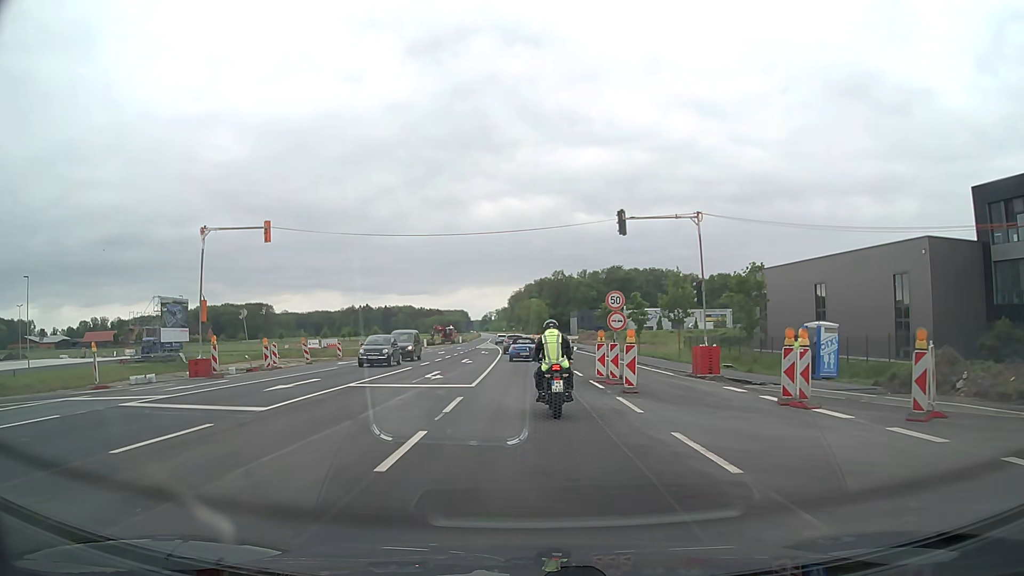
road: primary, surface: asphalt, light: Day
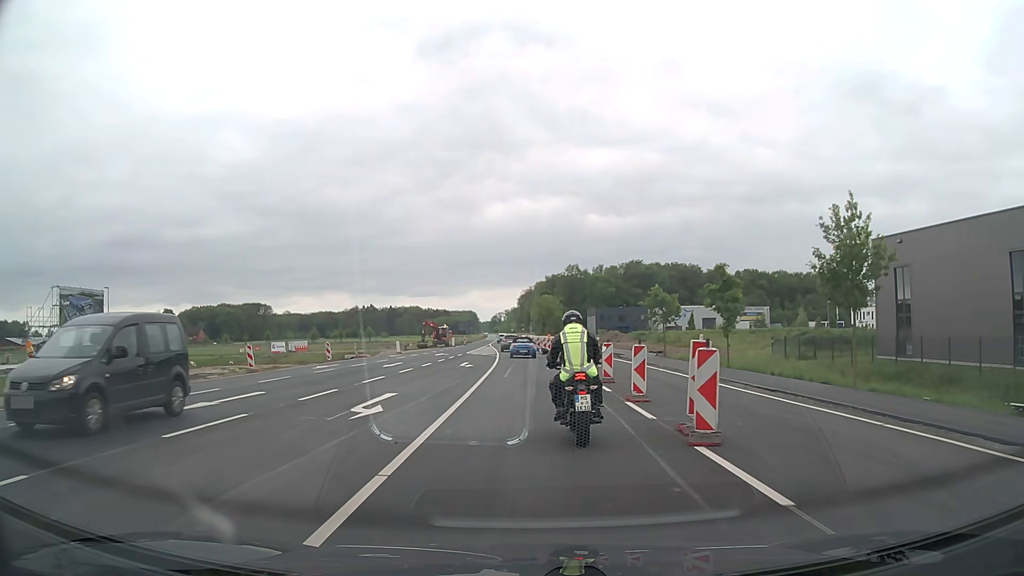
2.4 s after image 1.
(-0.2, +25.5) m; -1°
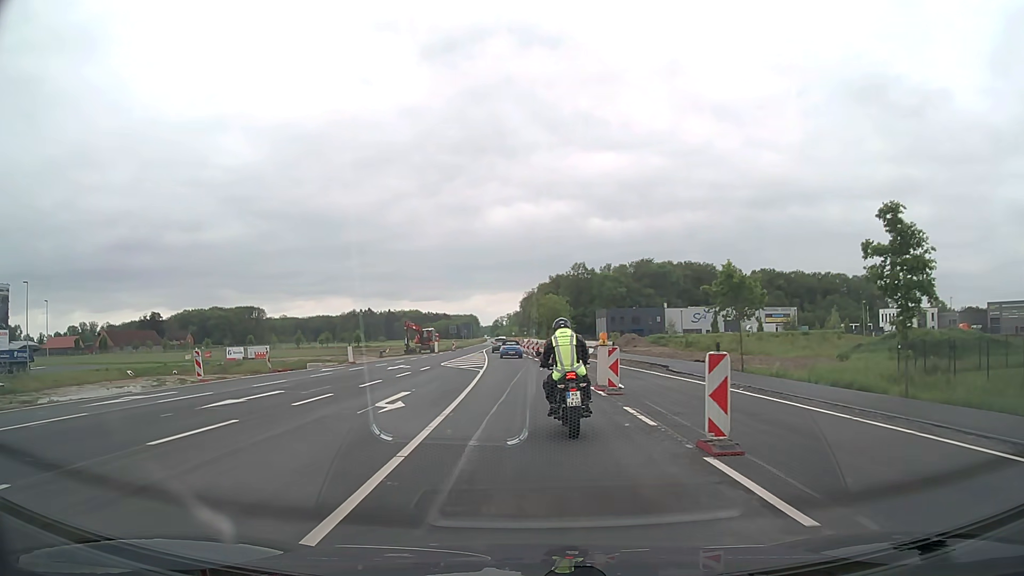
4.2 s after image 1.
(-0.1, +18.7) m; 0°
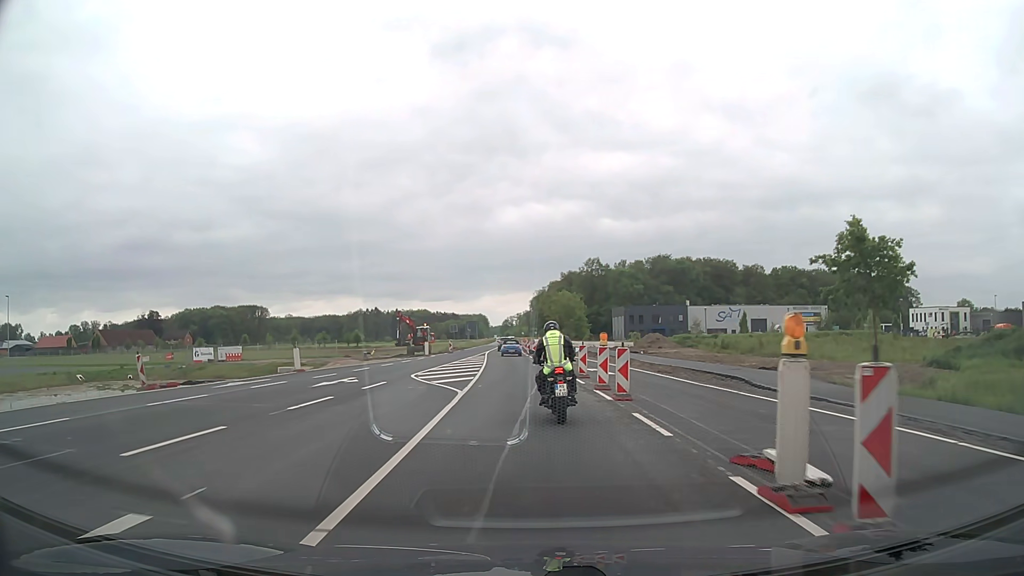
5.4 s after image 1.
(-0.2, +13.2) m; -1°
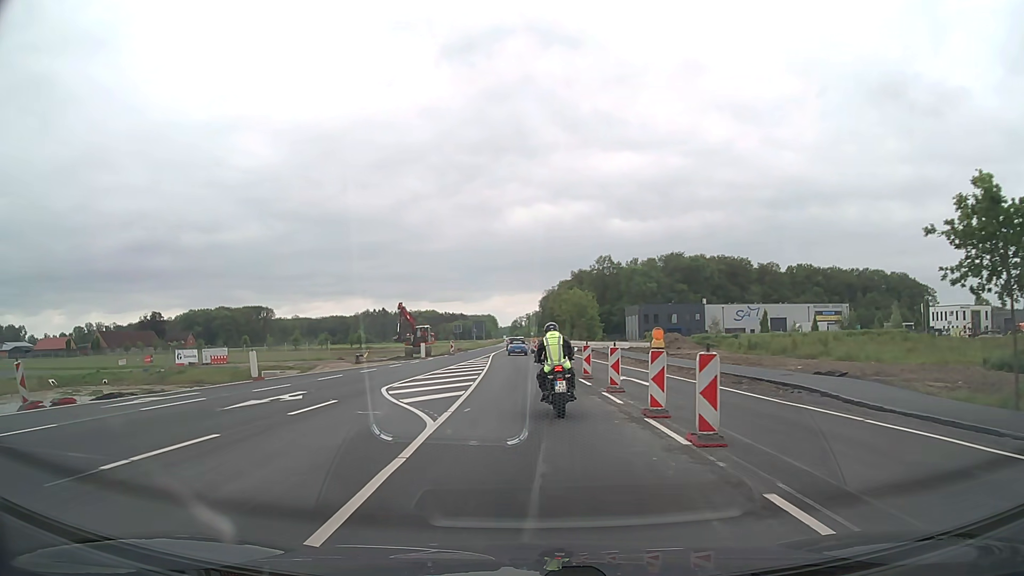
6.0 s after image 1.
(0.0, +6.9) m; 0°
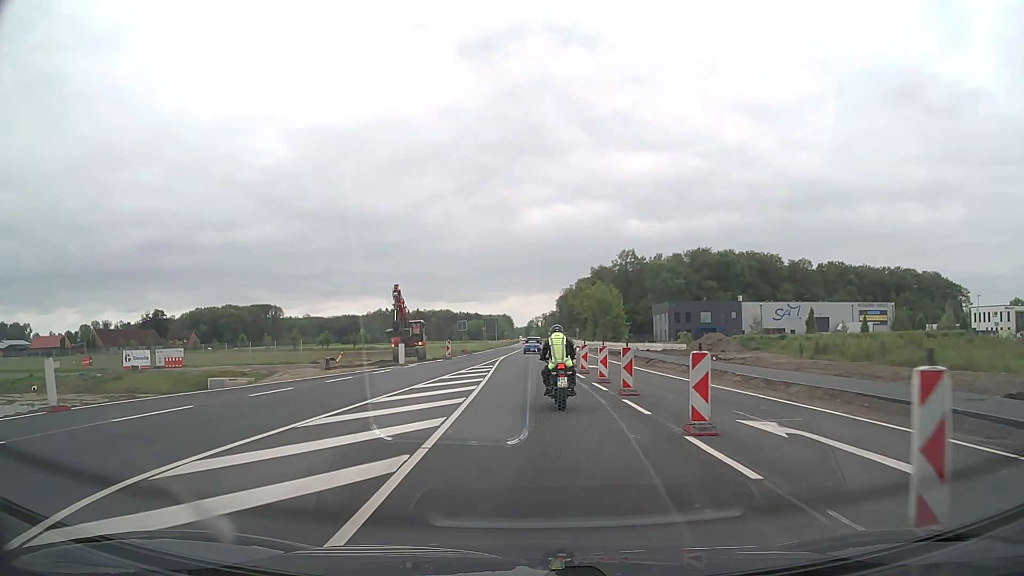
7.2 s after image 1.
(-0.2, +14.5) m; -1°
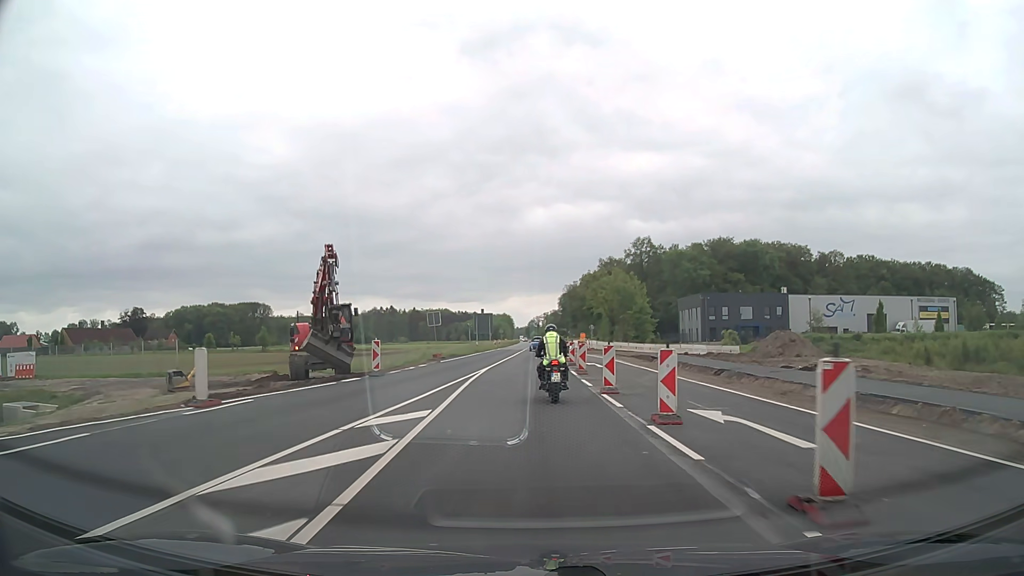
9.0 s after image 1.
(-0.1, +23.3) m; 0°
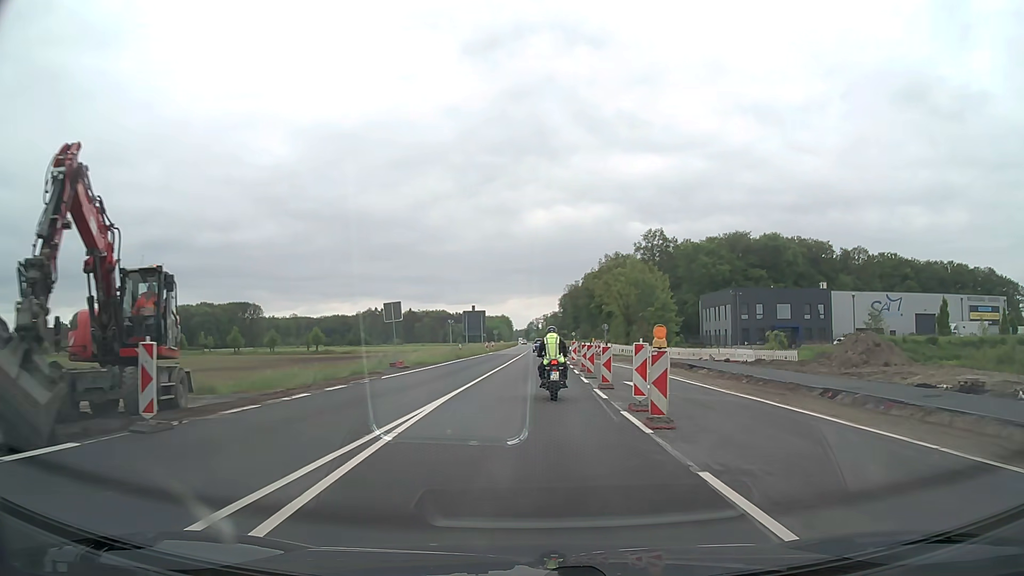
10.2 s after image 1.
(0.0, +15.8) m; 0°
(0, +10) (0, +20) (0, +30) (+1, +40) (+1, +50) (+1, +60) (+1, +70) (+2, +80) (+2, +90) (+2, +100) m
